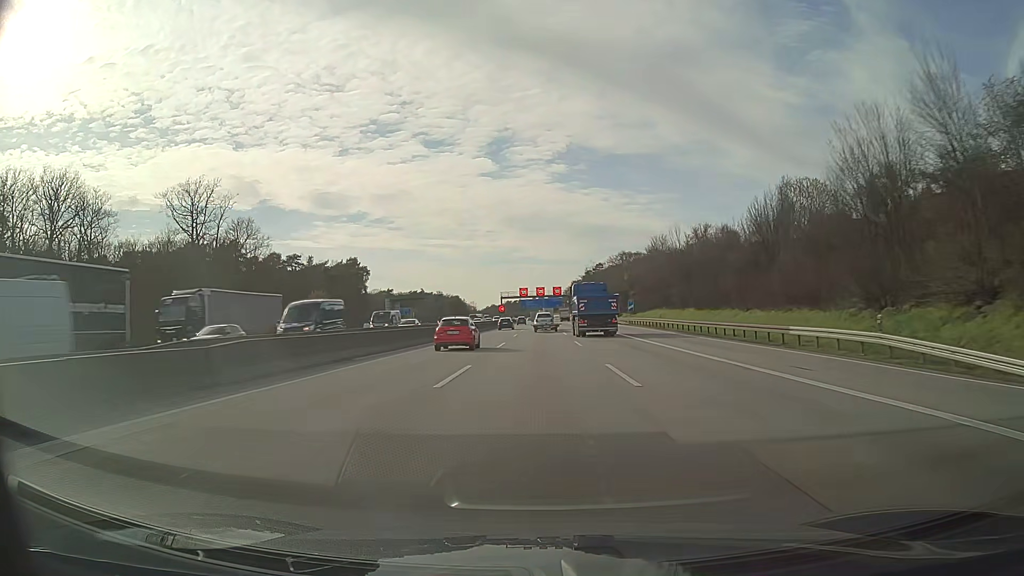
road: motorway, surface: asphalt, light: Day
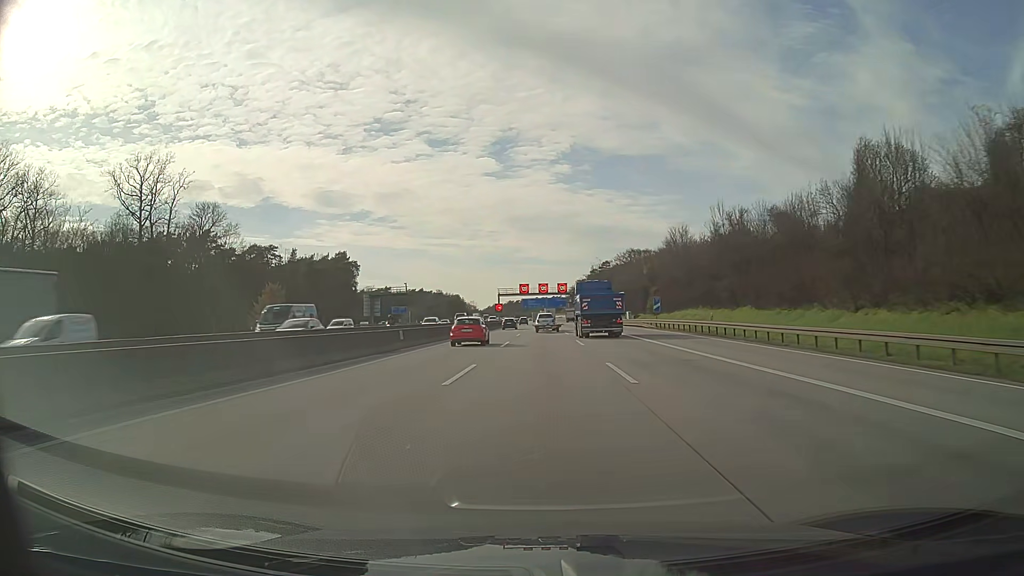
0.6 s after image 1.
(-0.1, +17.5) m; 0°
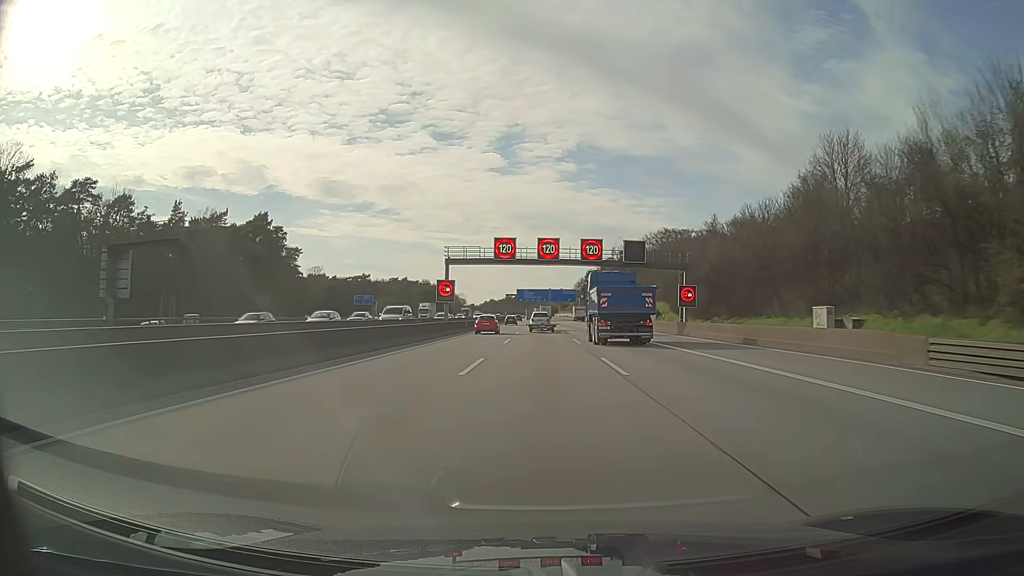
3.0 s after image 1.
(0.0, +70.4) m; 0°
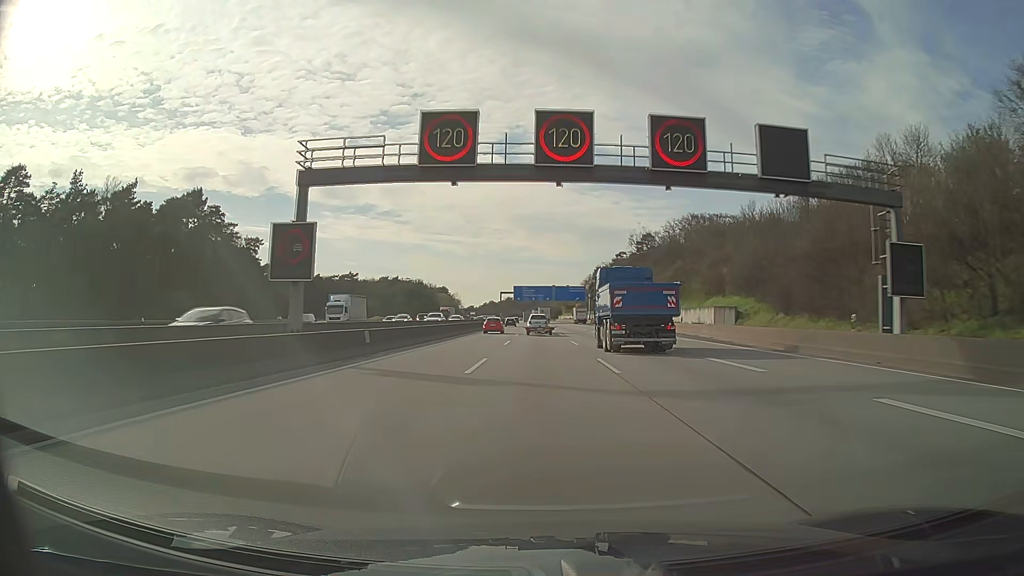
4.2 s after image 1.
(0.0, +35.0) m; 0°
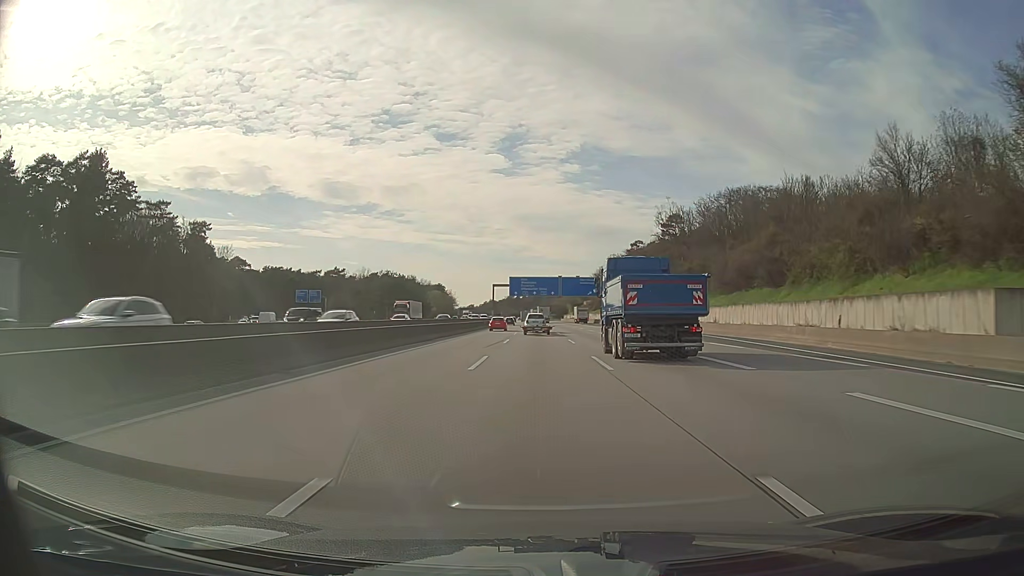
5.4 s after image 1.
(0.0, +34.9) m; 0°
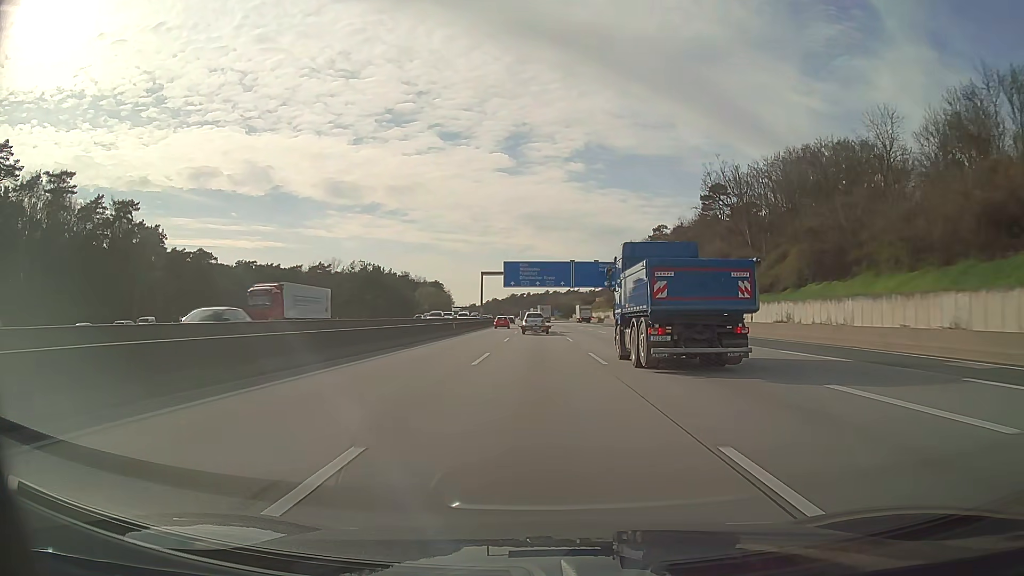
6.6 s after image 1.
(-0.2, +34.9) m; -1°
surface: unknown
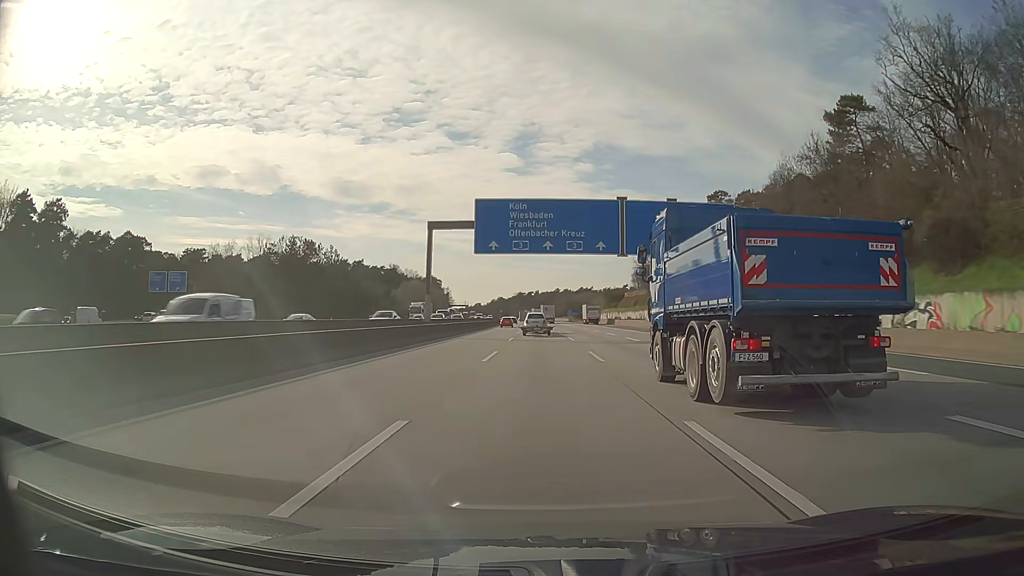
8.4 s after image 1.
(-0.3, +52.2) m; -1°
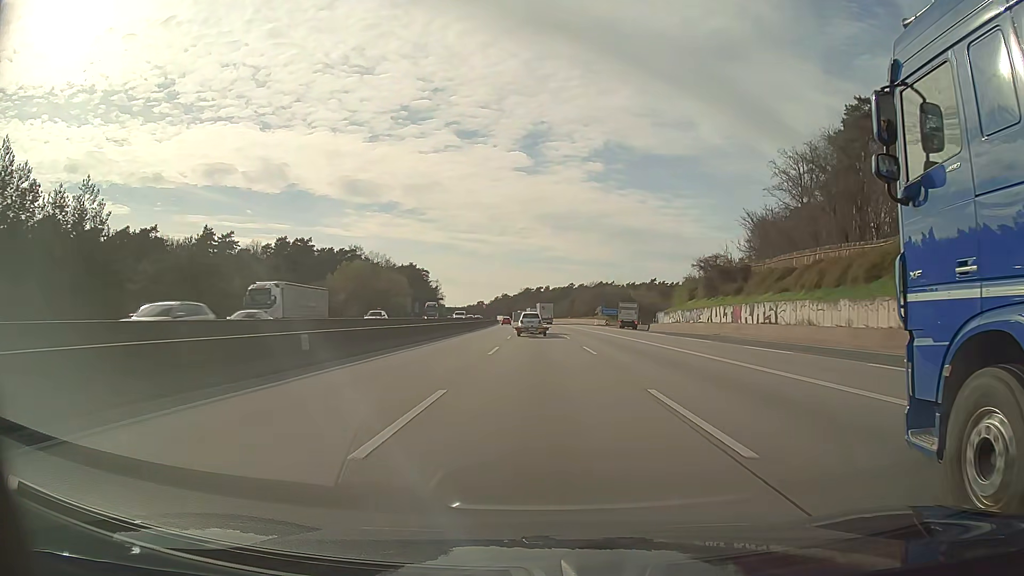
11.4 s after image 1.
(-0.6, +86.3) m; -1°
